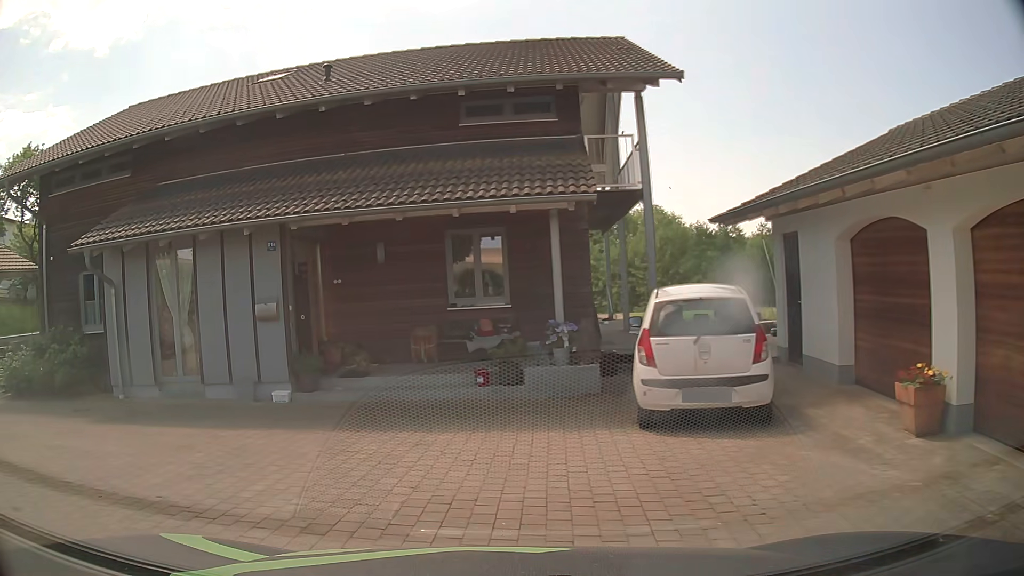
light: Day
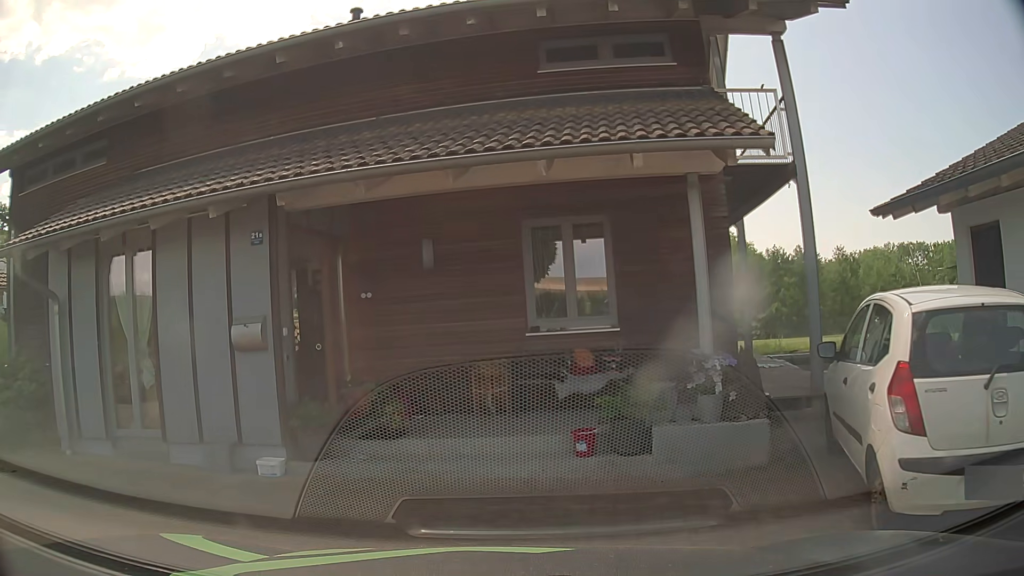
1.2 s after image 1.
(-0.3, +3.7) m; -9°
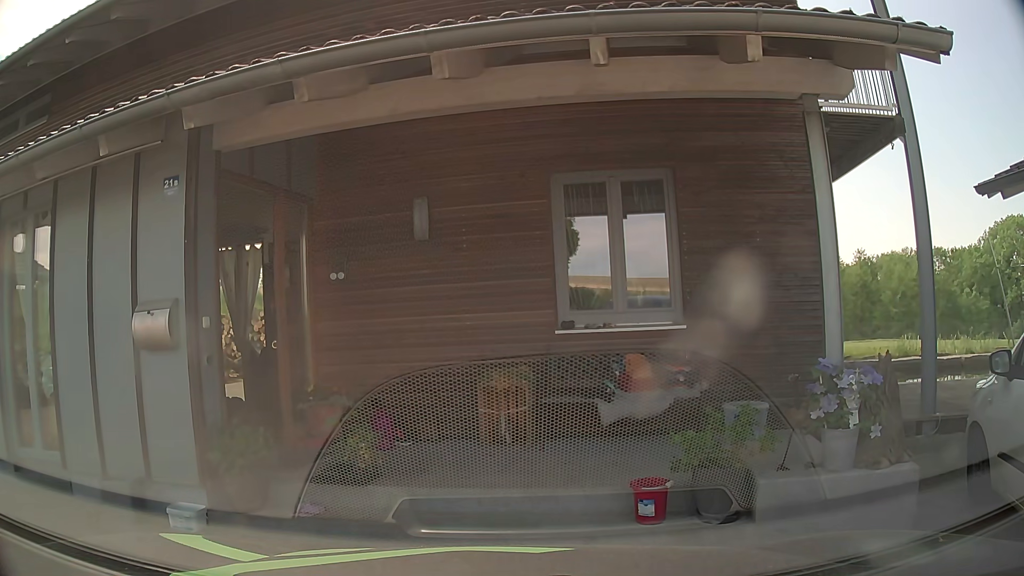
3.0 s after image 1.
(0.0, +2.0) m; 0°
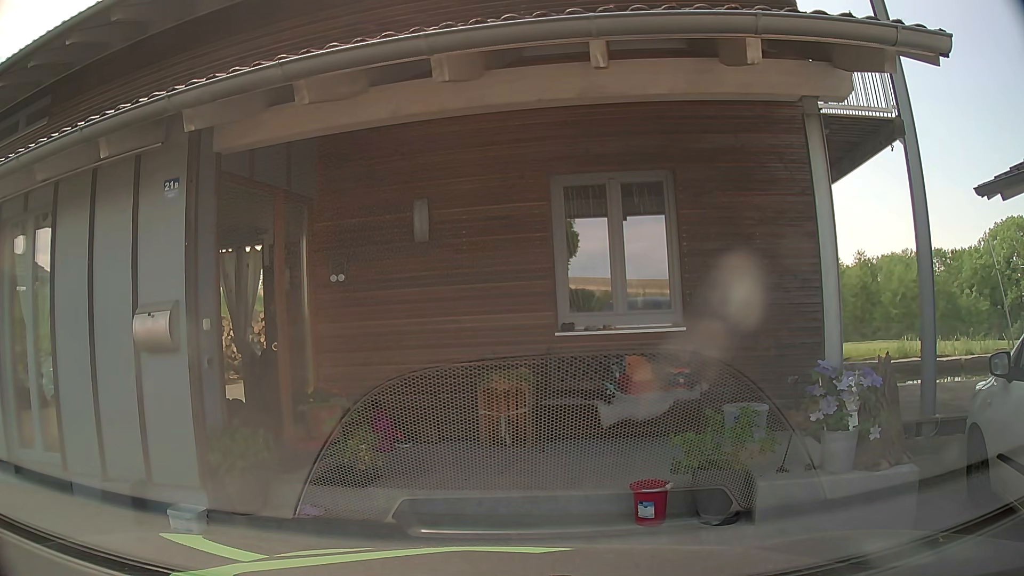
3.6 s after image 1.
(0.0, 0.0) m; 0°
